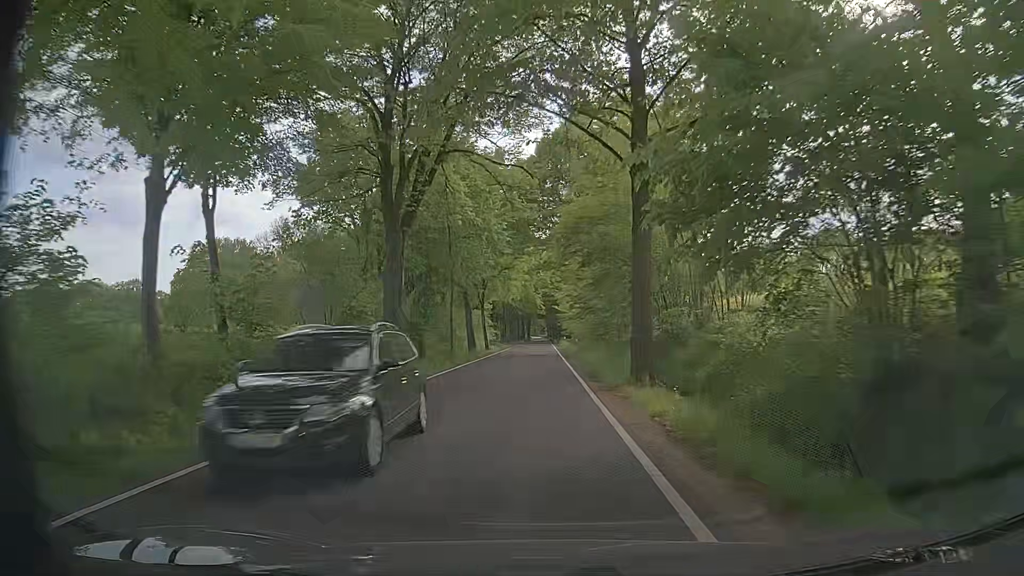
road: tertiary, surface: asphalt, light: Day
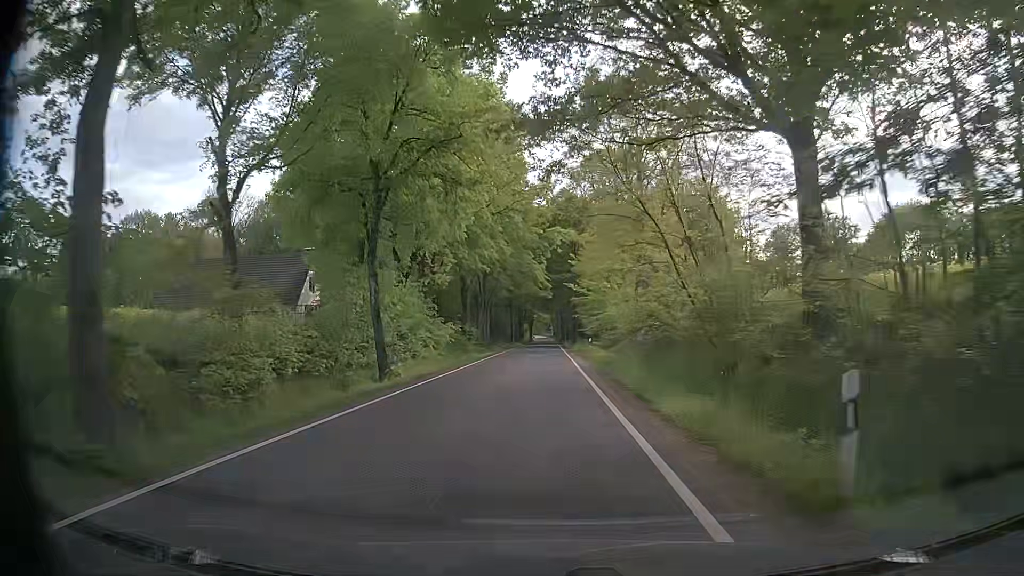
(-0.1, +39.7) m; 0°
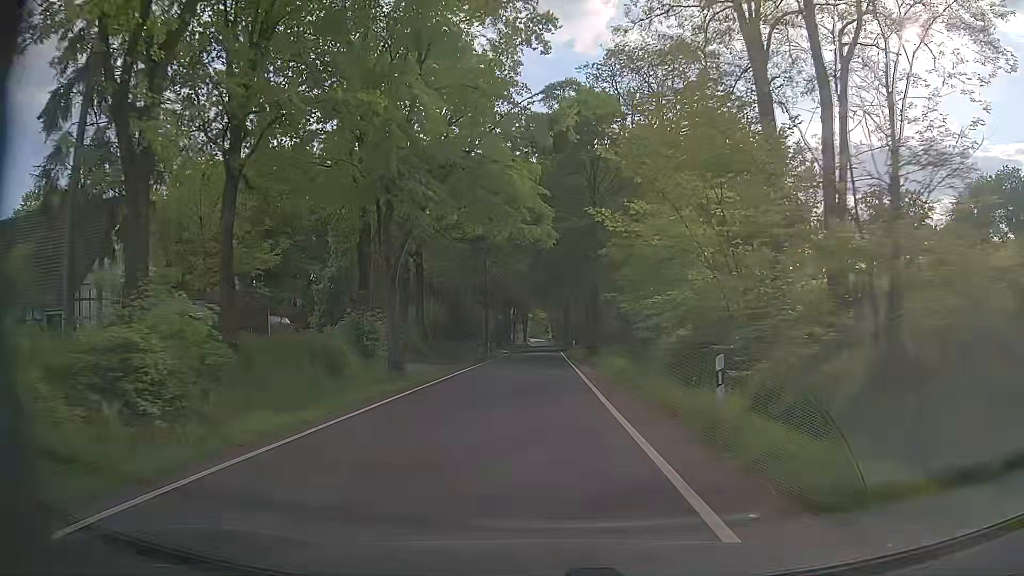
(-0.2, +32.1) m; 0°
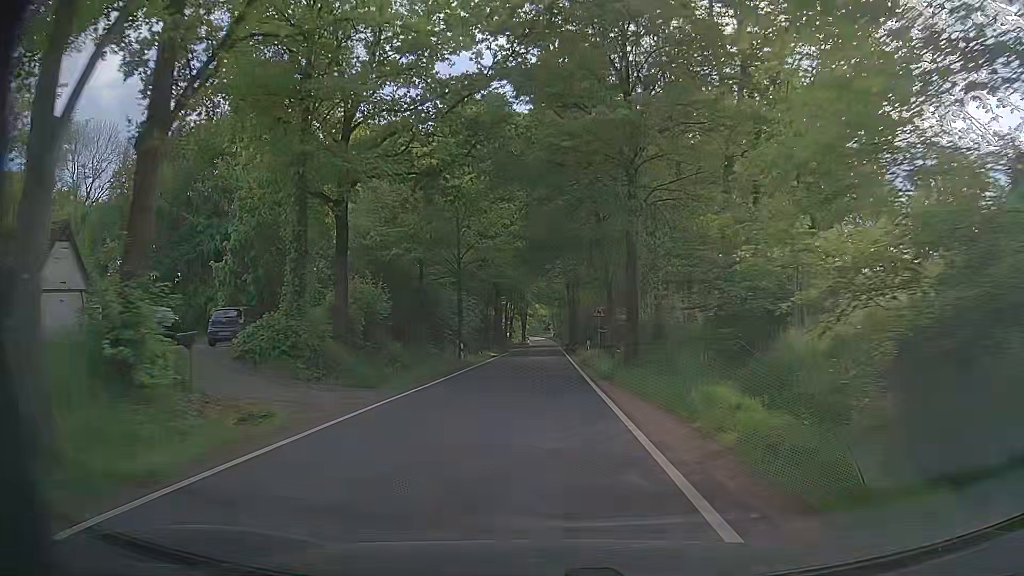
(+0.1, +16.4) m; 0°
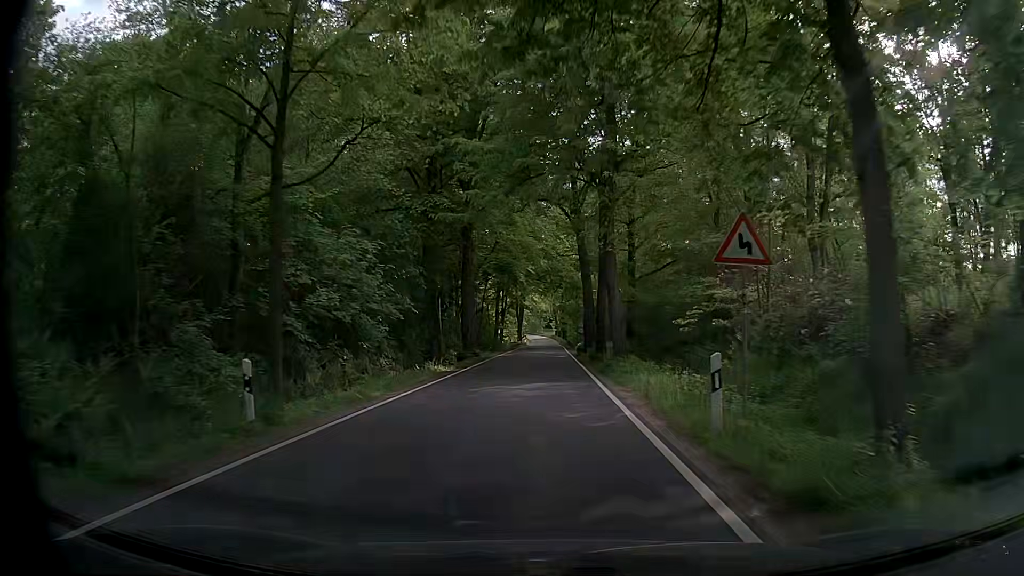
(-0.3, +25.1) m; -1°
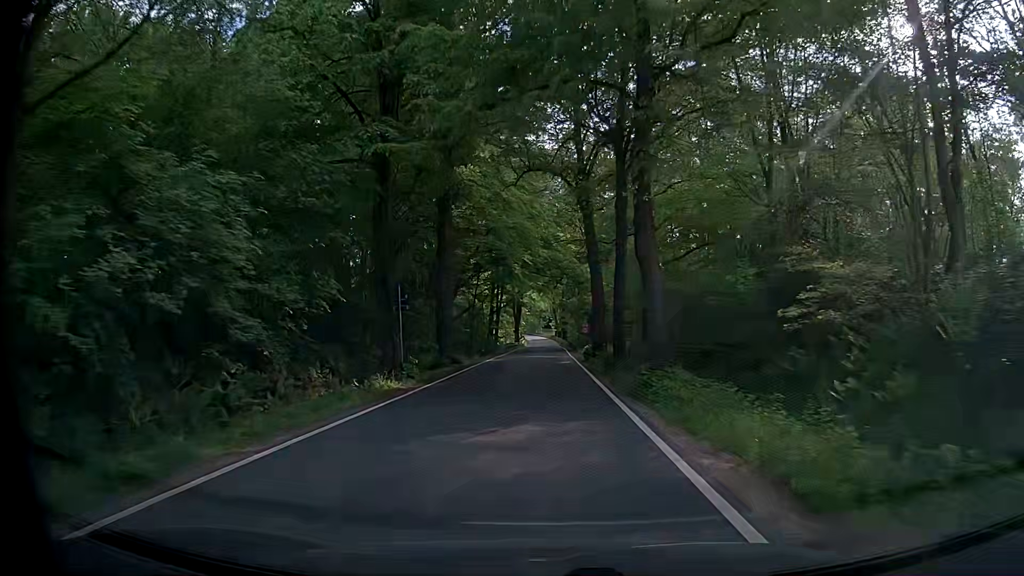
(+0.1, +8.4) m; +1°
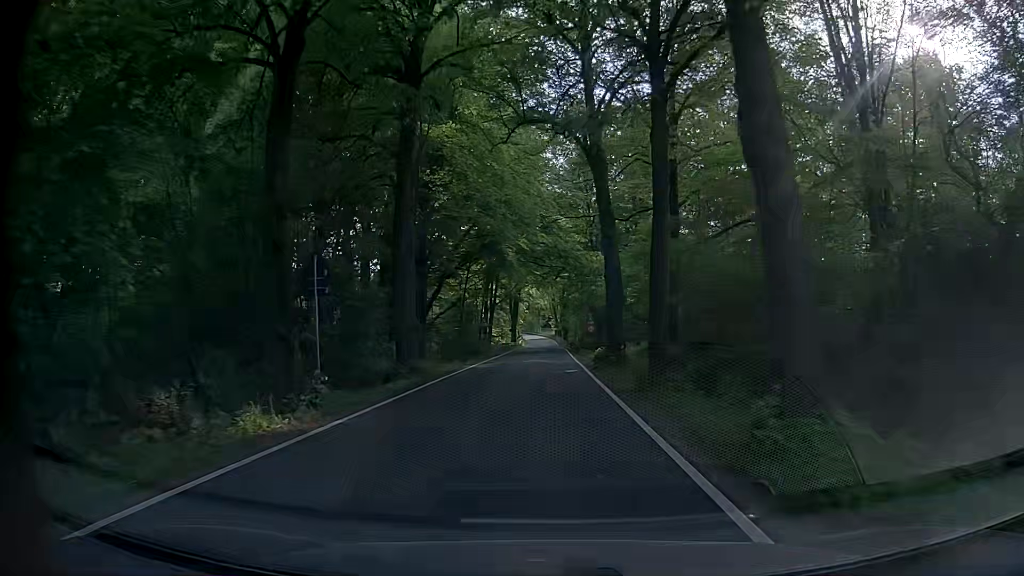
(-0.1, +8.5) m; -2°
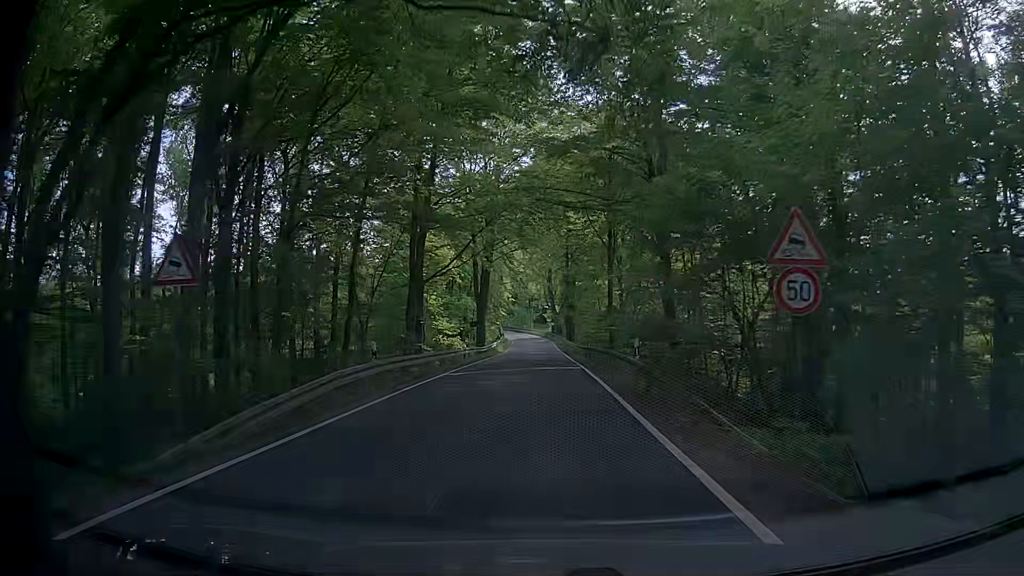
(+1.1, +42.9) m; +2°
(0, +10) (0, +20) (0, +30) (0, +40) (0, +50) (0, +60) (-1, +70) (-1, +80) (-1, +90) (-2, +100) m
